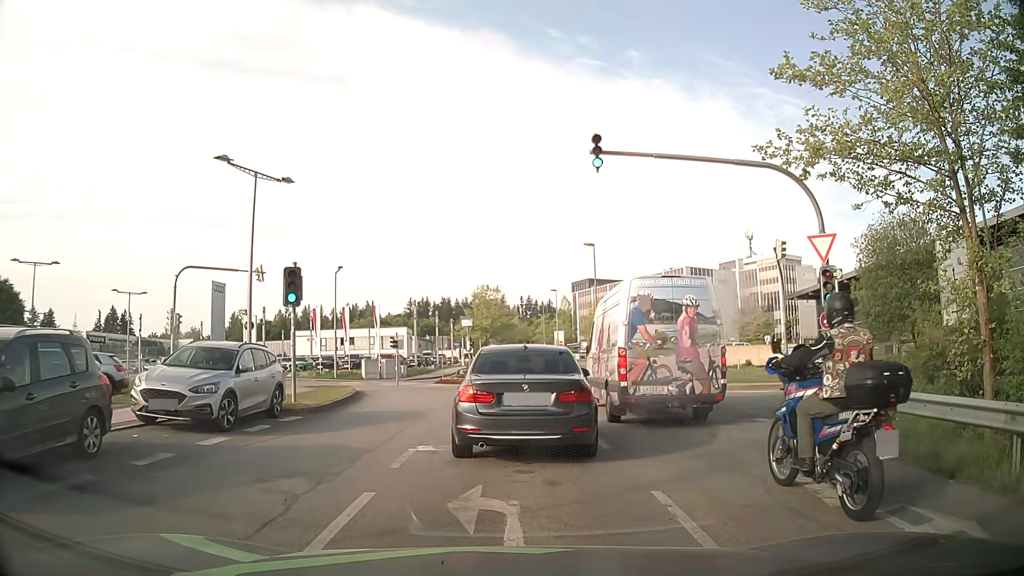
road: residential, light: Day
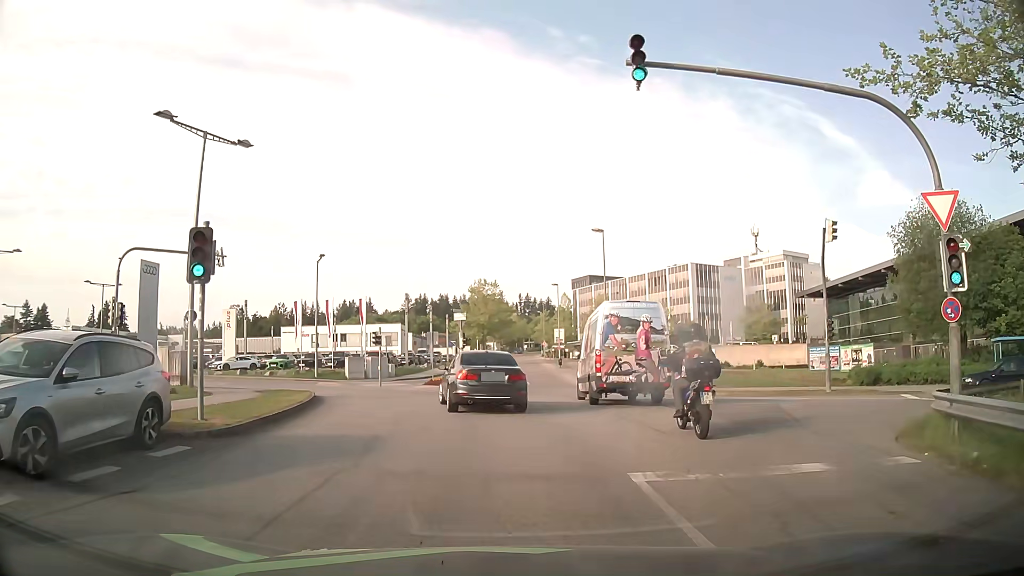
(-0.1, +5.6) m; -1°
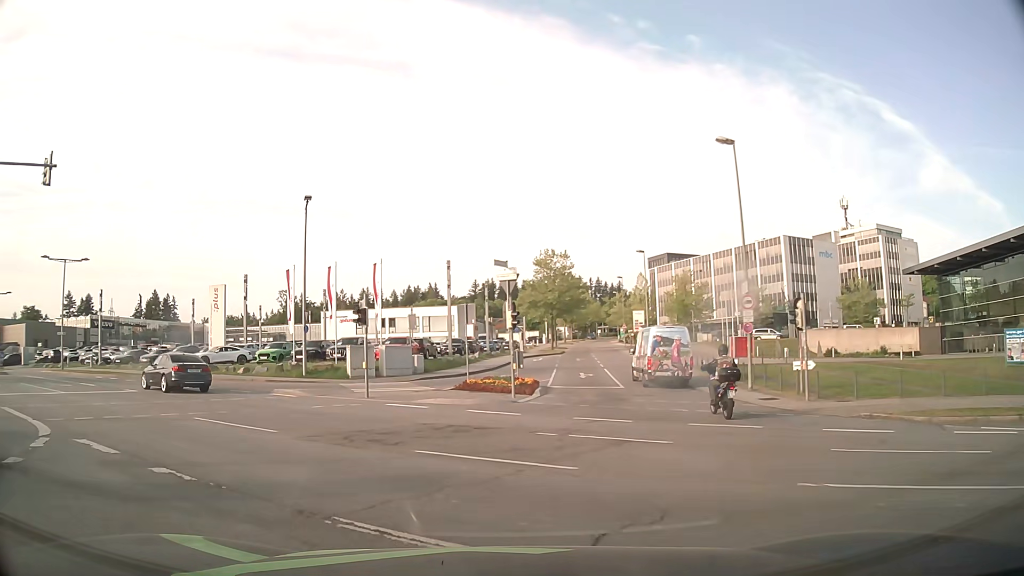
(-0.2, +17.4) m; -6°
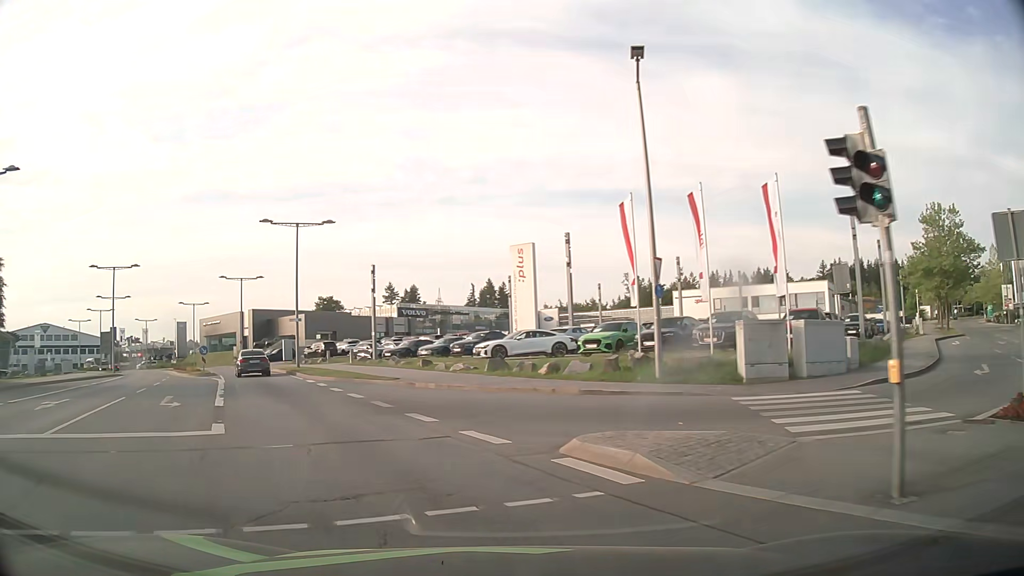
(-4.2, +16.3) m; -30°
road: secondary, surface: asphalt
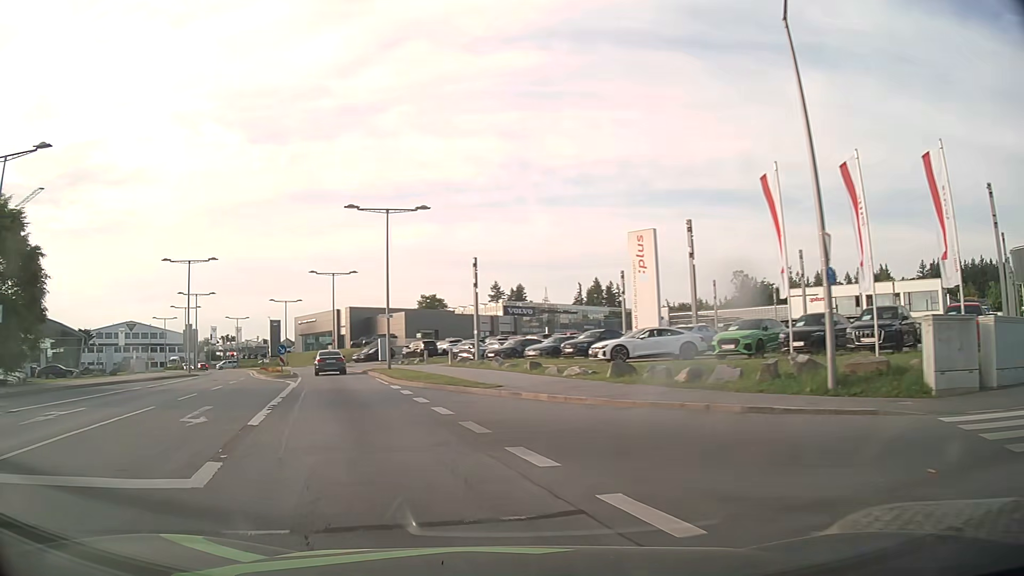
(-0.3, +4.5) m; -9°
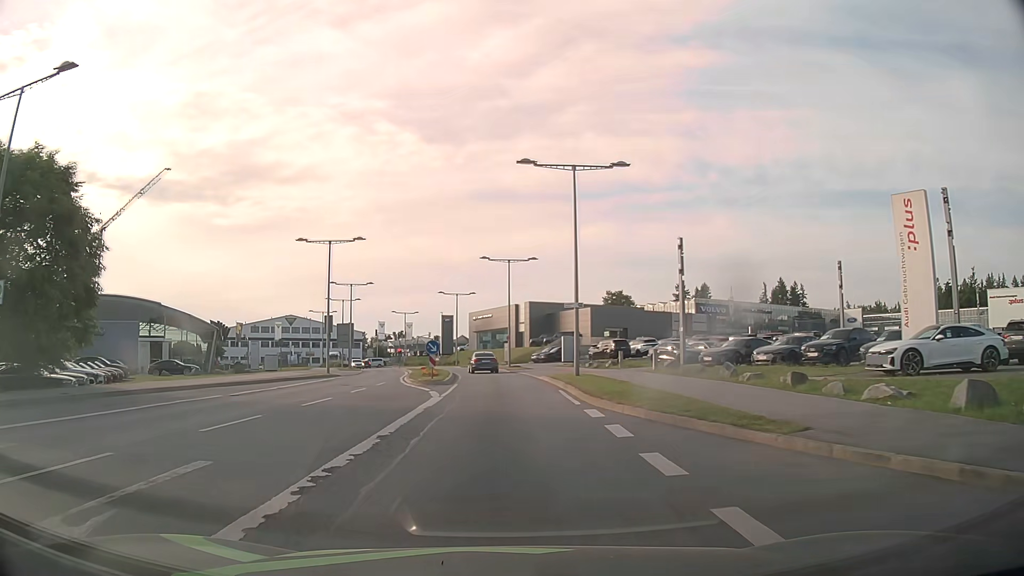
(-1.5, +9.3) m; -16°
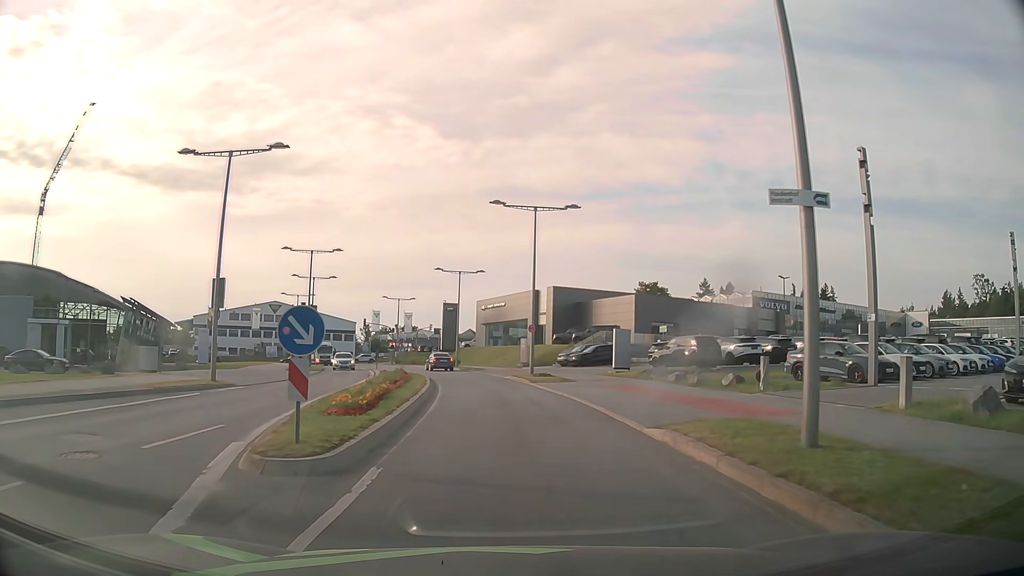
(-0.4, +20.8) m; -1°
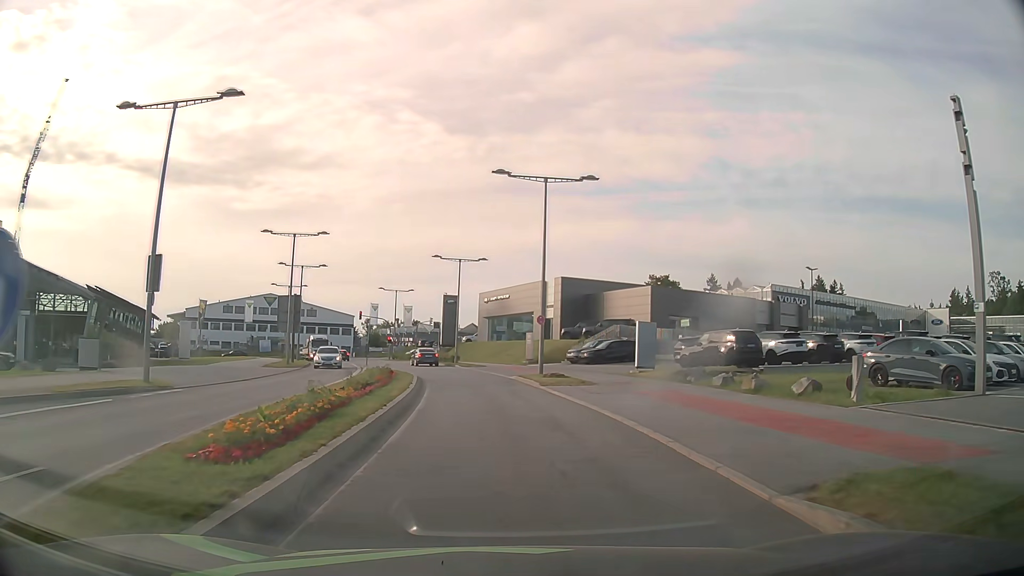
(0.0, +5.5) m; -1°
(0, +10) (0, +20) (-2, +30) (-4, +40) (-6, +49) (-9, +59) (-13, +68) (-16, +78) (-20, +87) (-25, +96) m
